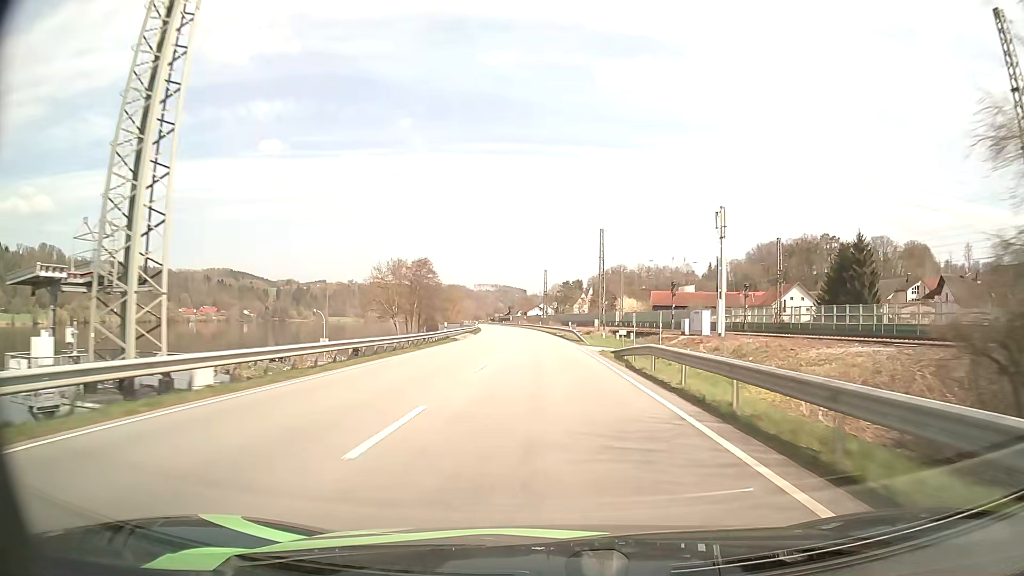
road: primary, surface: asphalt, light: Day
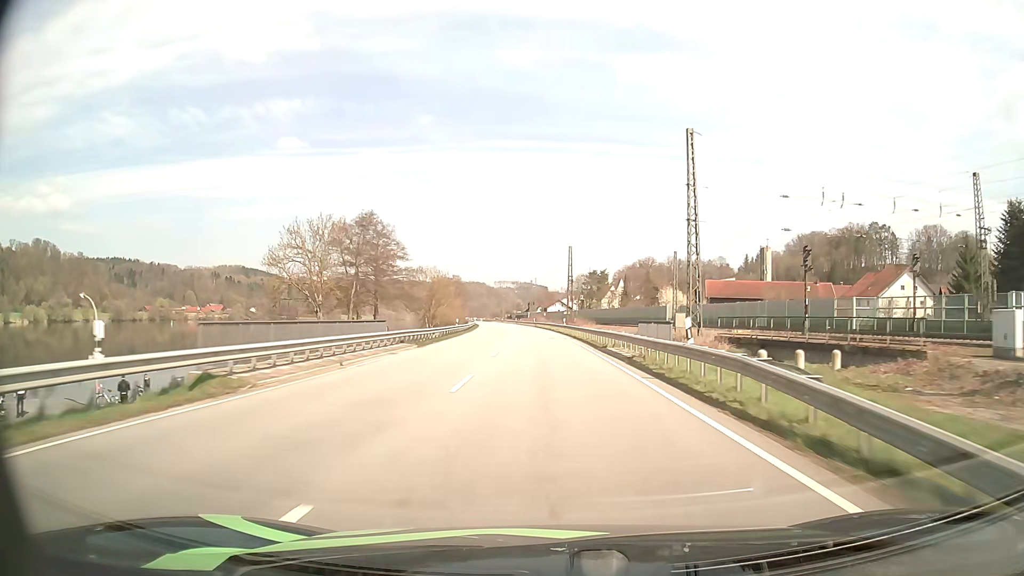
(-0.8, +42.1) m; -2°
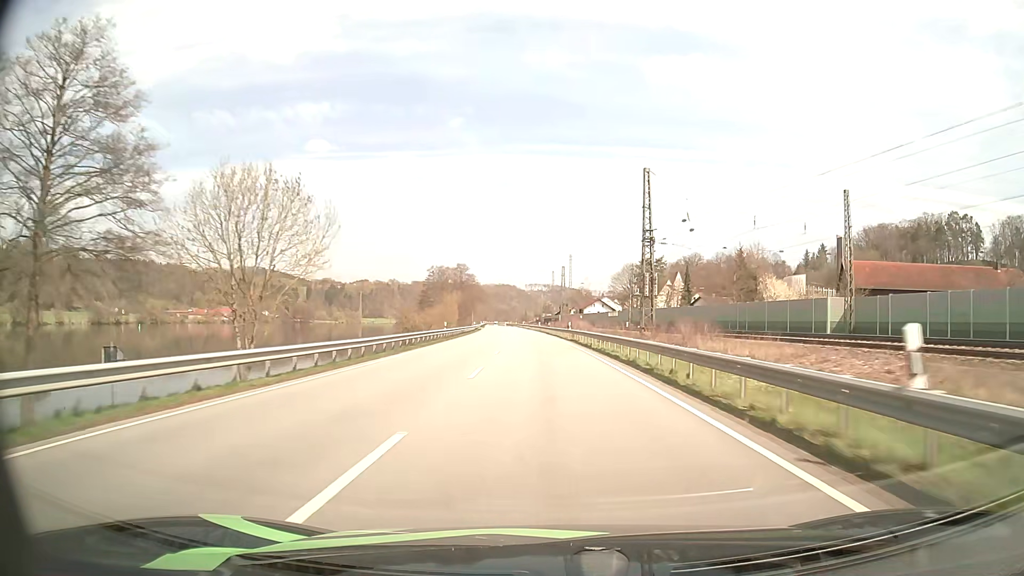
(-1.4, +57.1) m; -3°
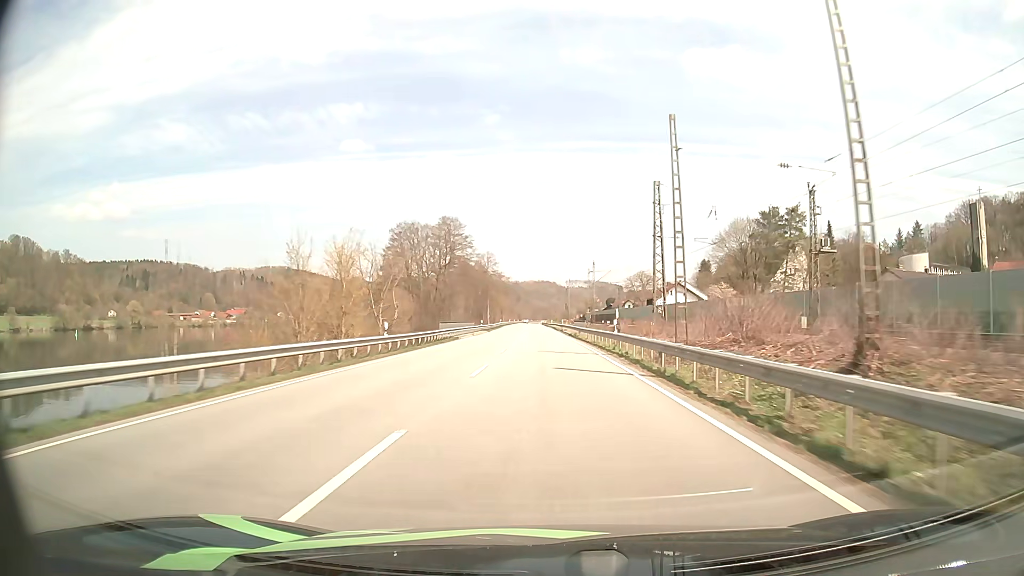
(-2.2, +72.5) m; -3°
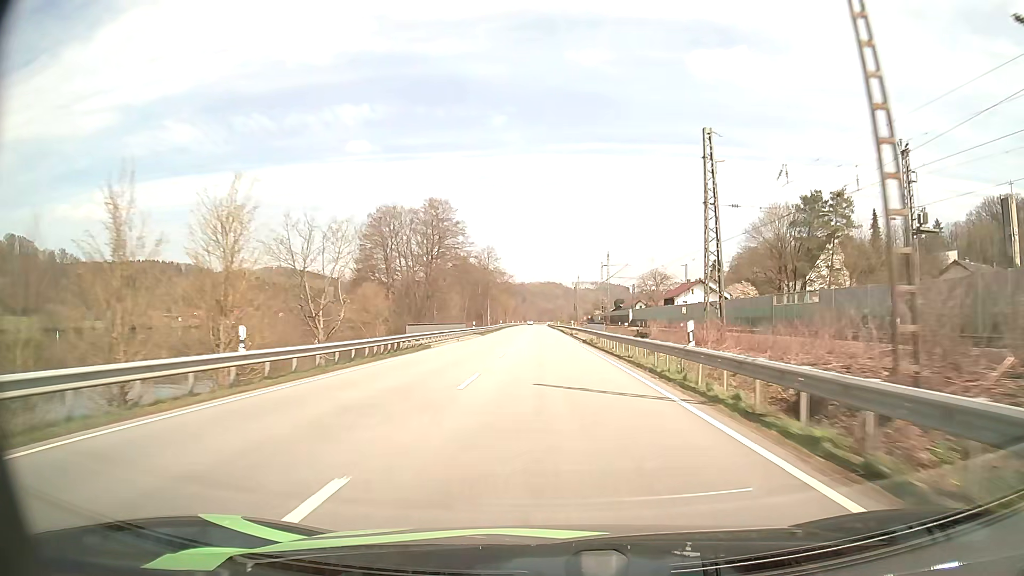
(-0.1, +14.6) m; -1°
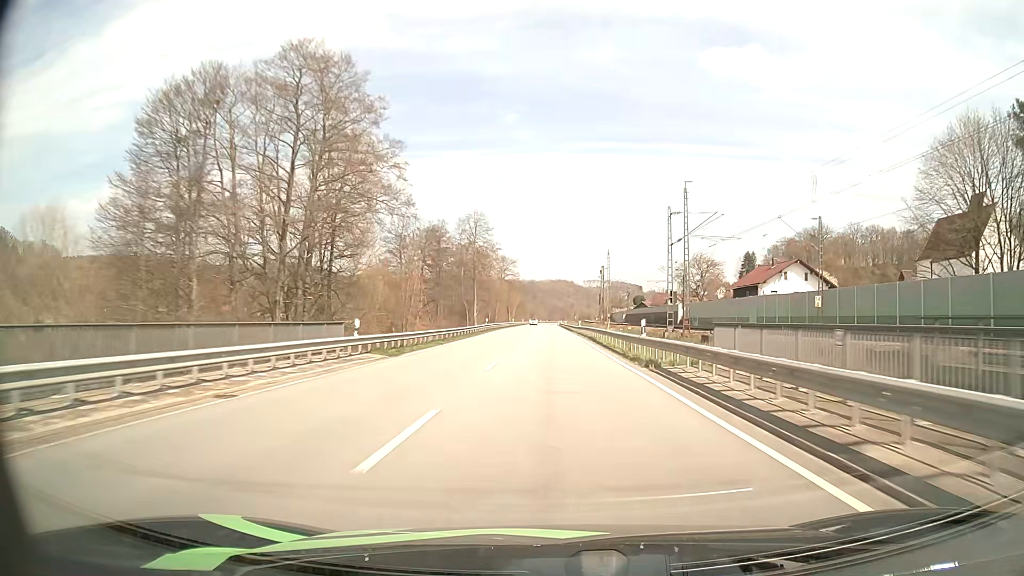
(-0.4, +43.8) m; -1°
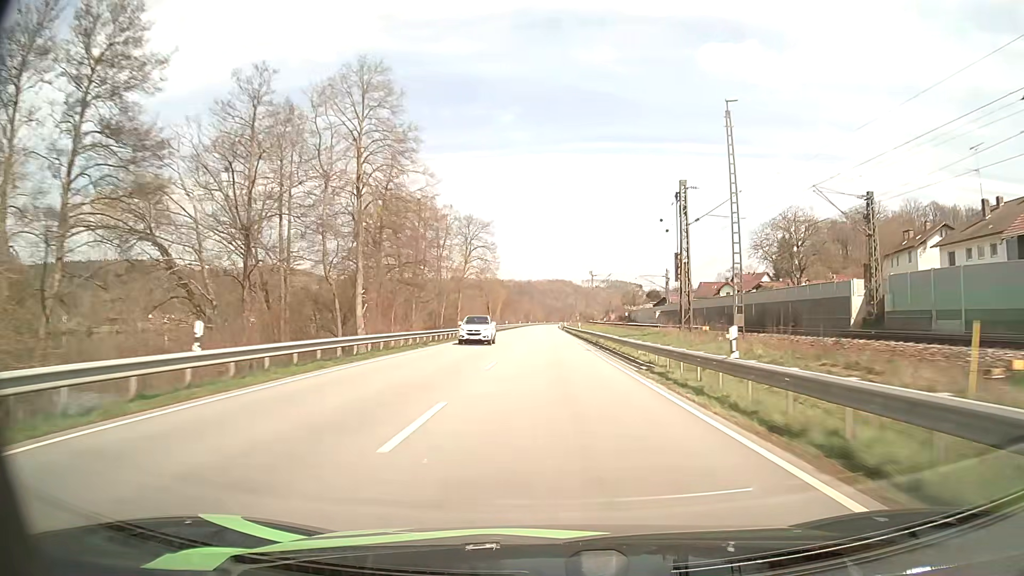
(+0.1, +59.7) m; 0°
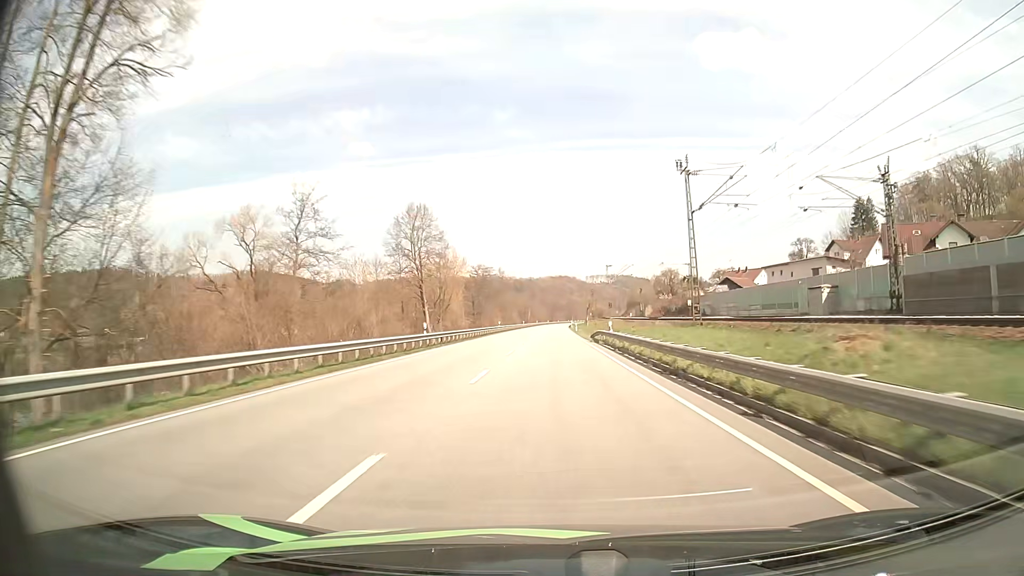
(-0.2, +76.9) m; 0°
(0, +10) (0, +20) (0, +30) (0, +40) (0, +50) (0, +60) (0, +70) (0, +80) (0, +90) (0, +100) m
